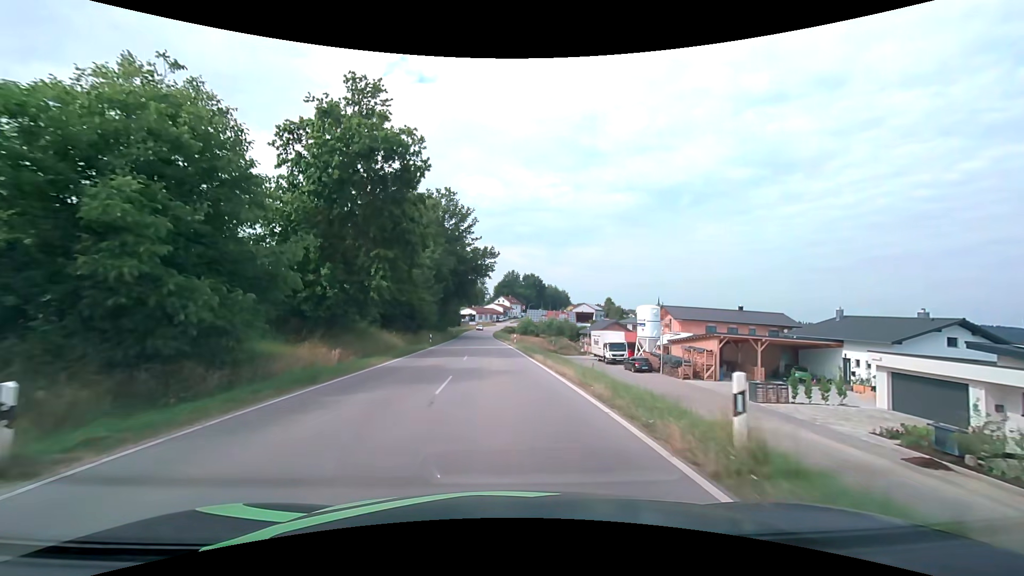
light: Day
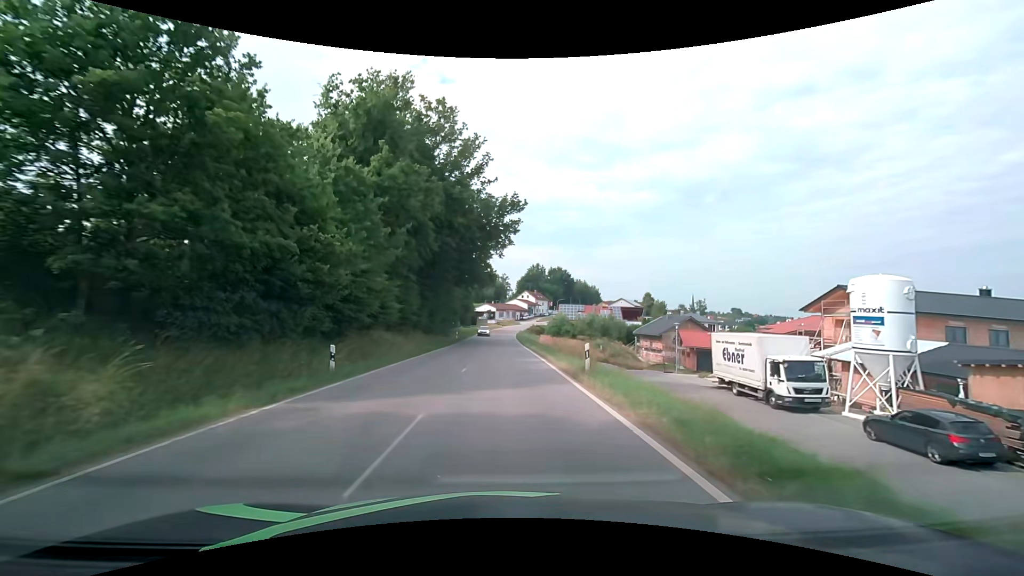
(-0.8, +30.2) m; -3°
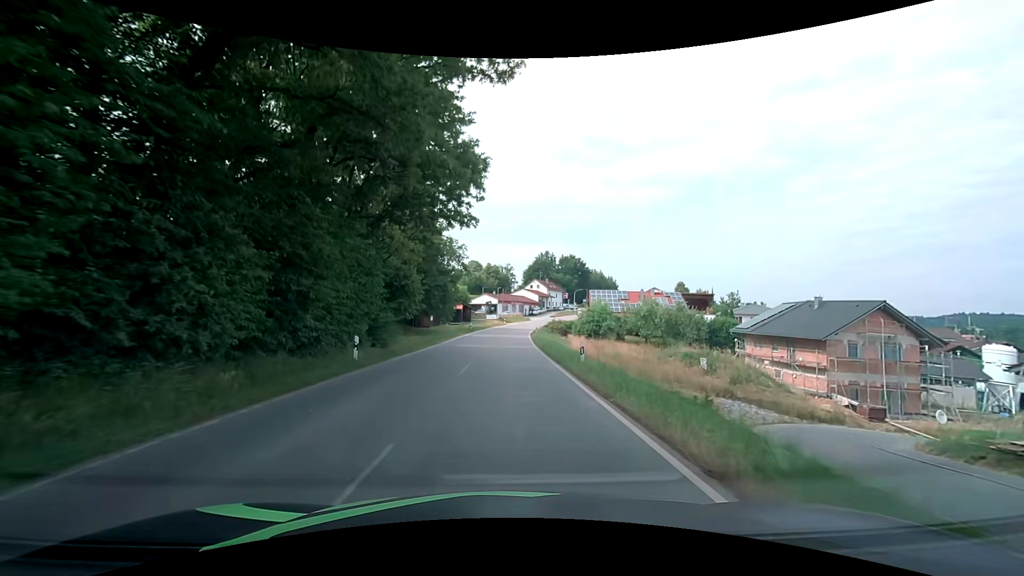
(-0.2, +38.0) m; 0°
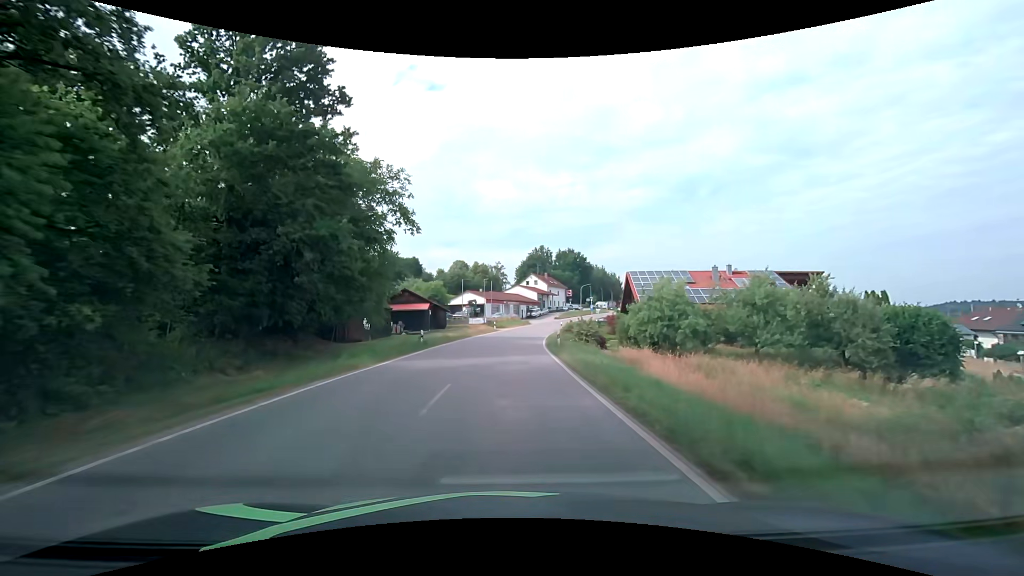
(-0.1, +30.4) m; 0°
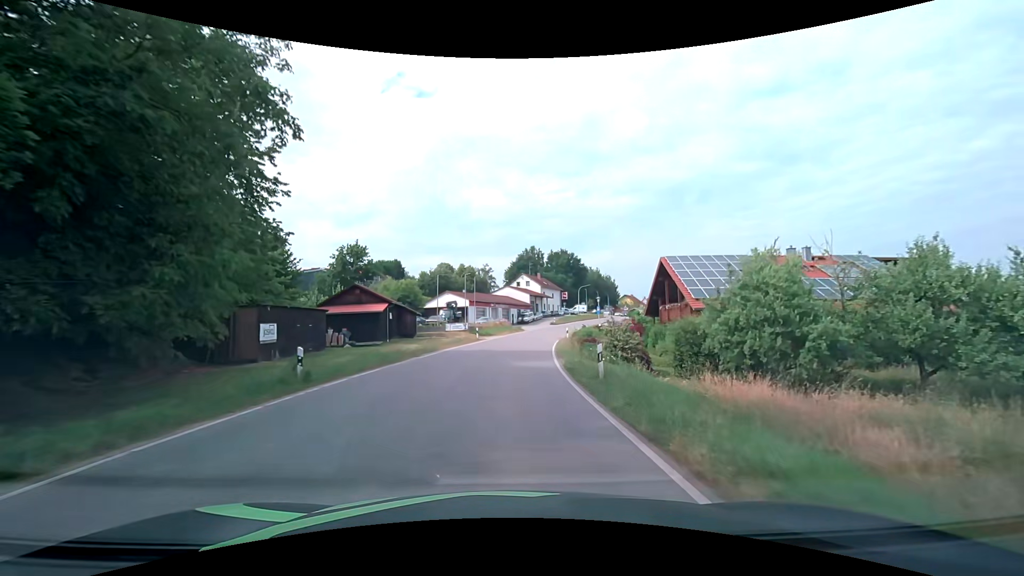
(+0.2, +15.1) m; +1°
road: tertiary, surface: asphalt
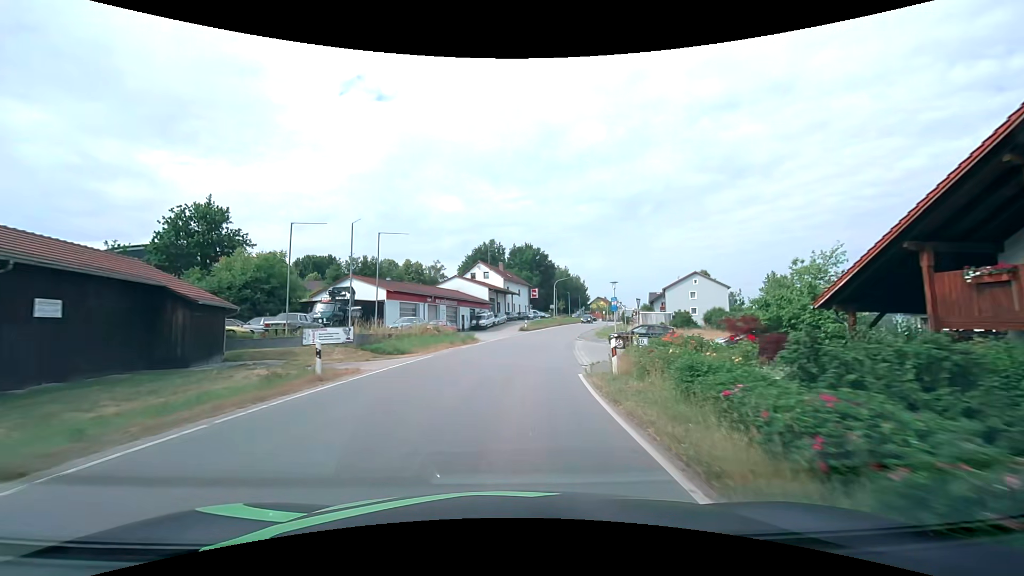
(+1.4, +30.0) m; +5°
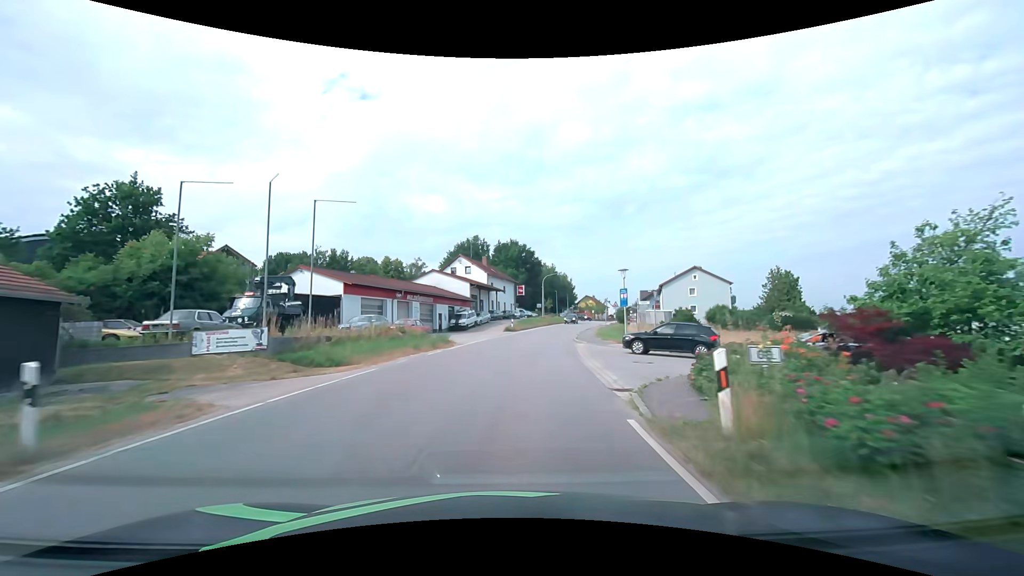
(+0.1, +7.5) m; +2°
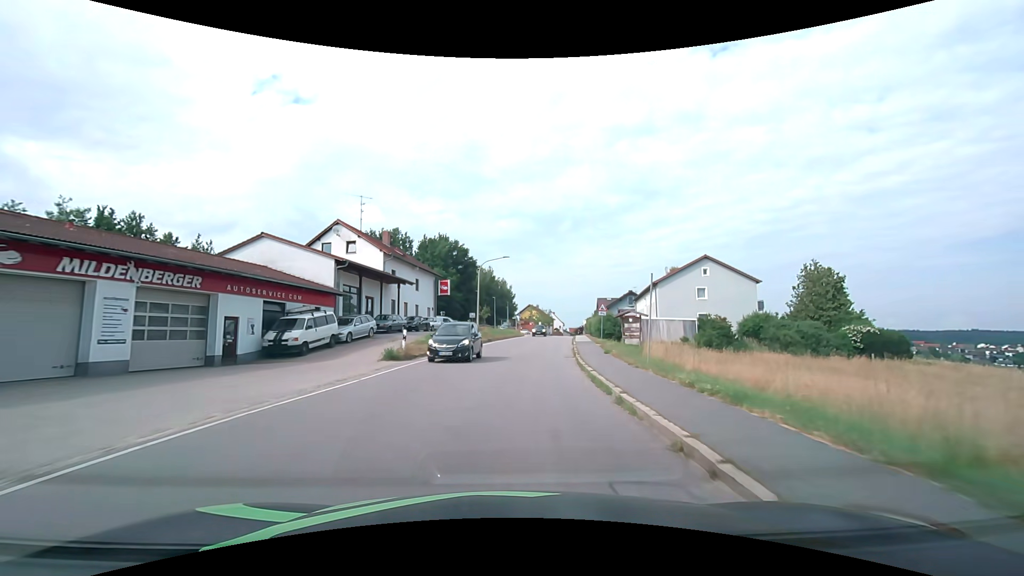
(+1.9, +29.8) m; +8°
(0, +10) (+1, +20) (+2, +30) (+3, +40) (+5, +50) (+6, +60) (+7, +70) (+9, +79) (+10, +89) (+12, +99) m
